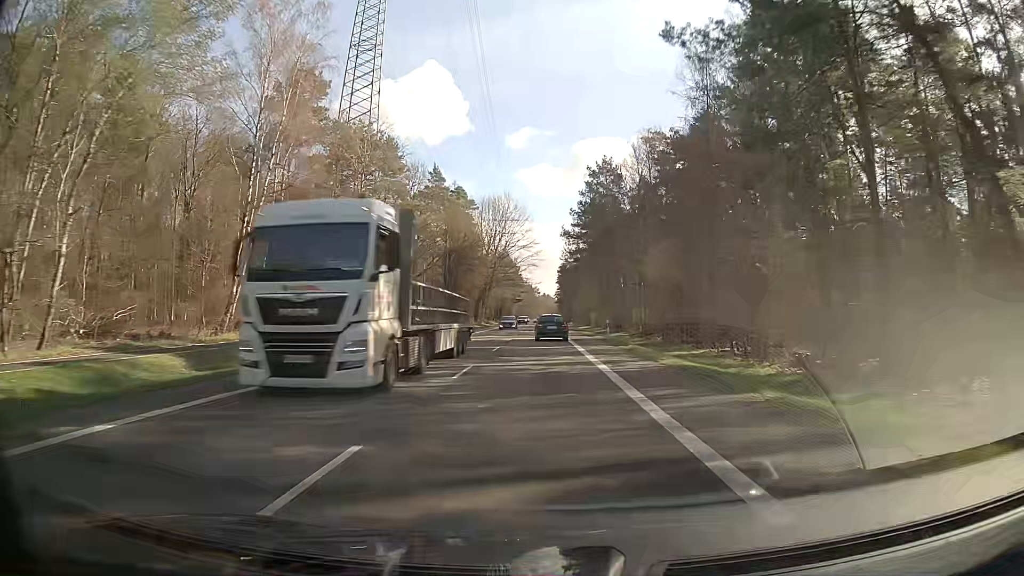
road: secondary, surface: asphalt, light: Day
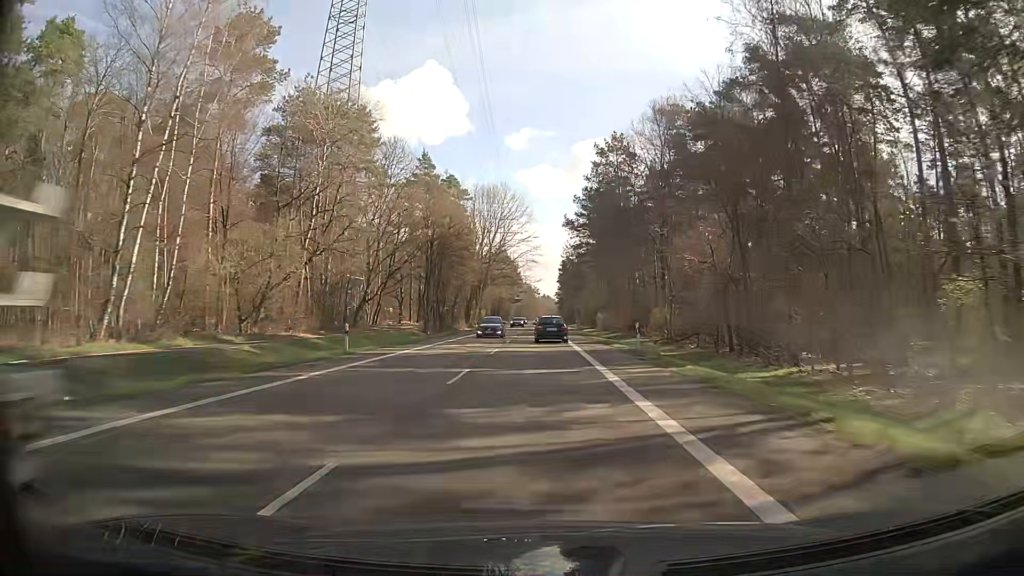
(0.0, +12.2) m; 0°
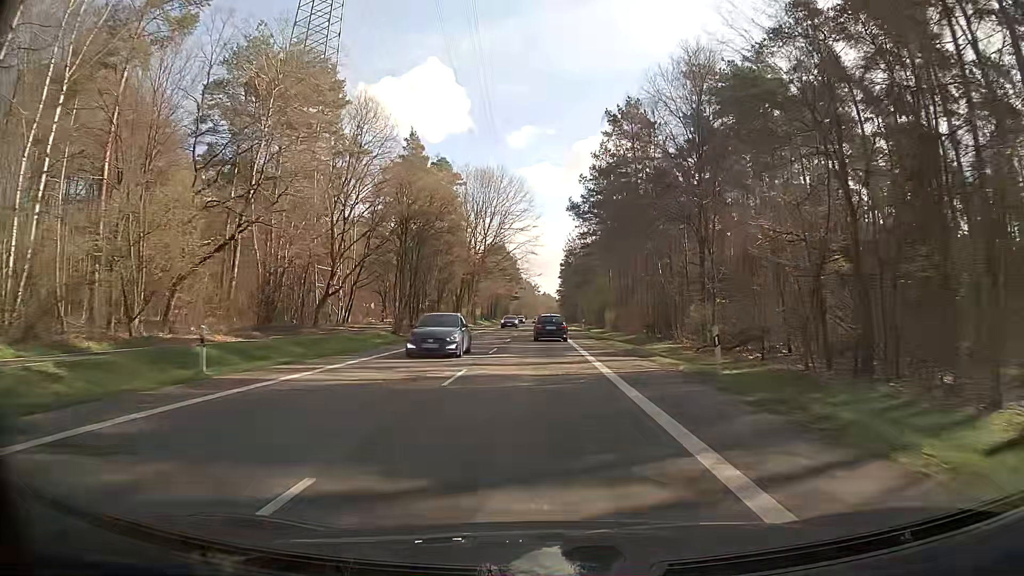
(0.0, +12.1) m; 0°
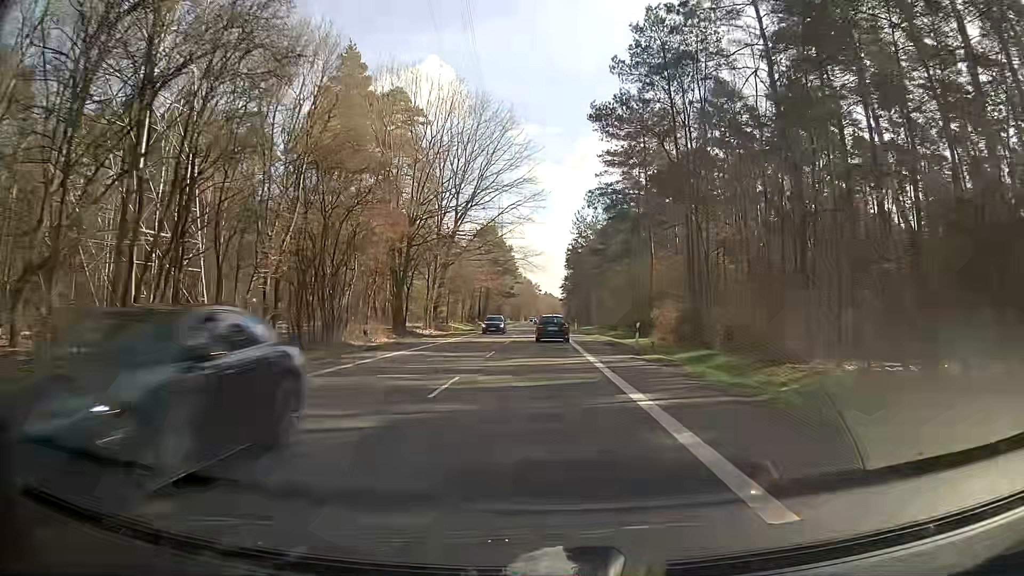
(0.0, +36.0) m; 0°
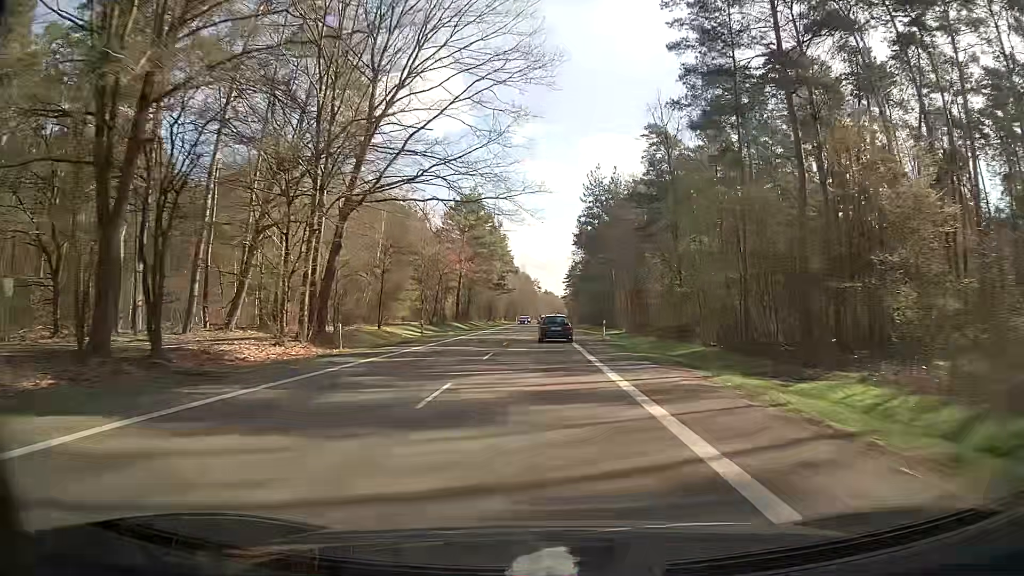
(0.0, +35.6) m; 0°
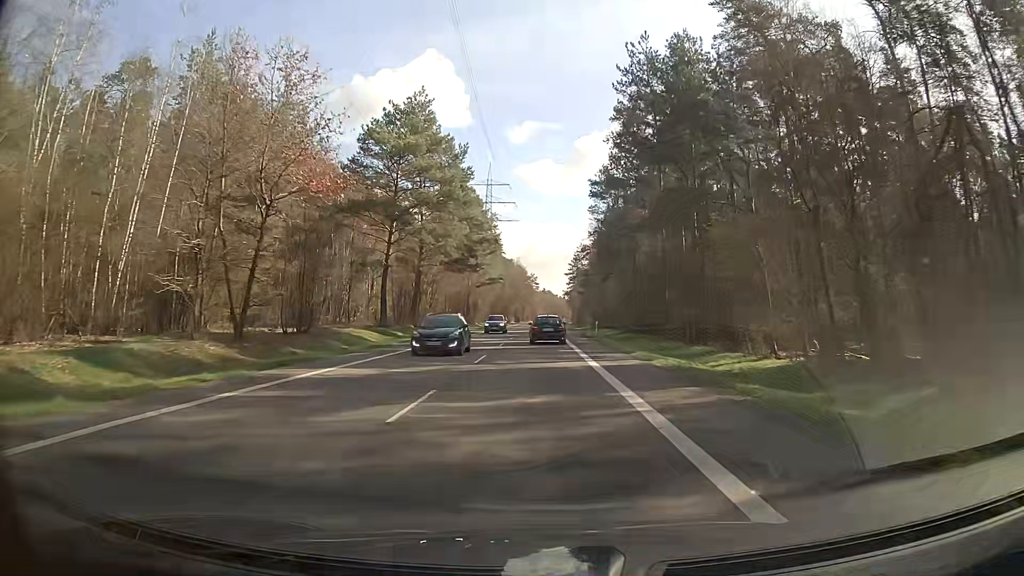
(+0.2, +46.9) m; +1°
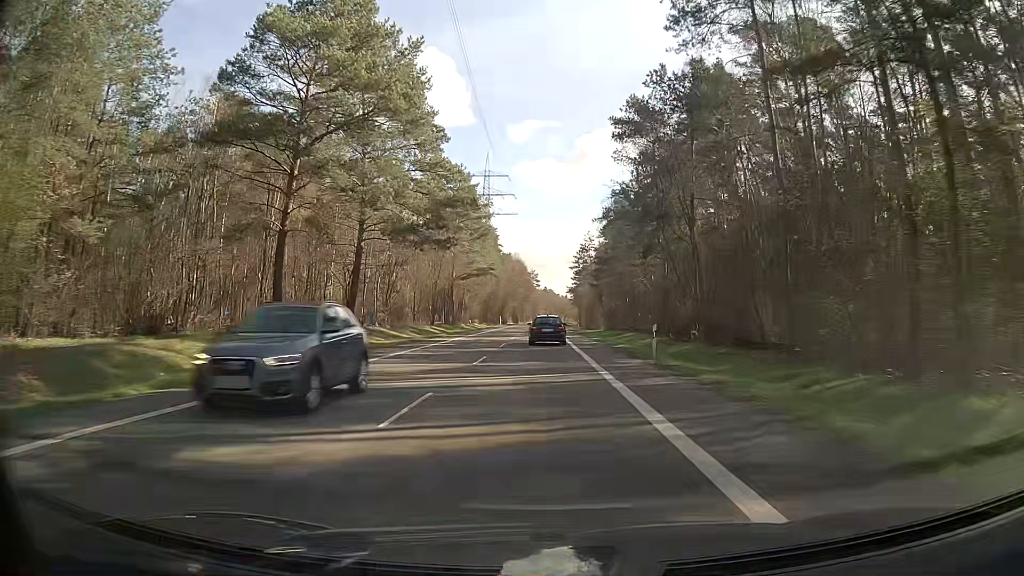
(-0.1, +23.3) m; -1°
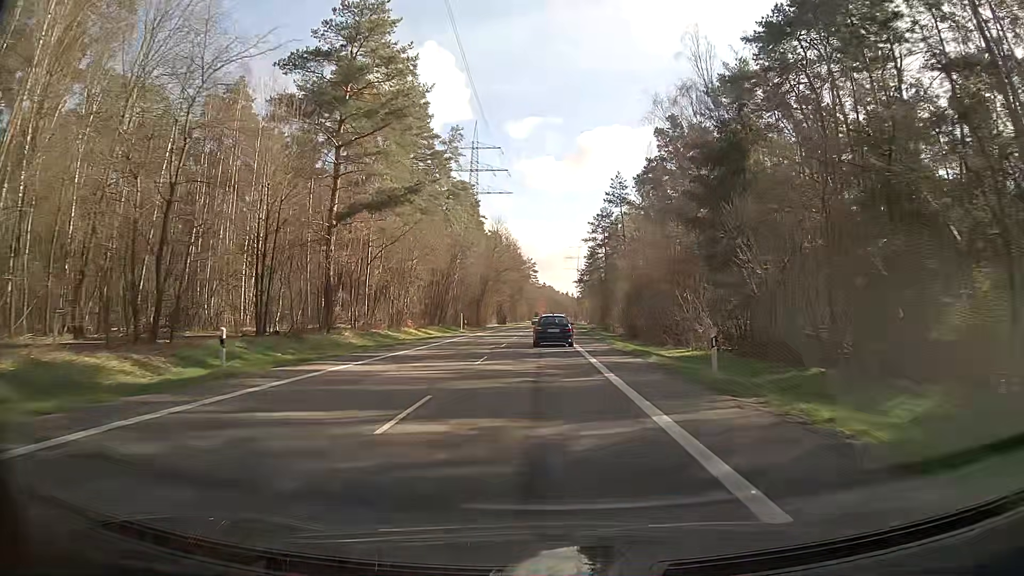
(+0.2, +57.6) m; 0°
(0, +10) (0, +20) (0, +30) (0, +40) (0, +50) (0, +60) (+1, +70) (+1, +80) (+1, +90) (+1, +100) m
